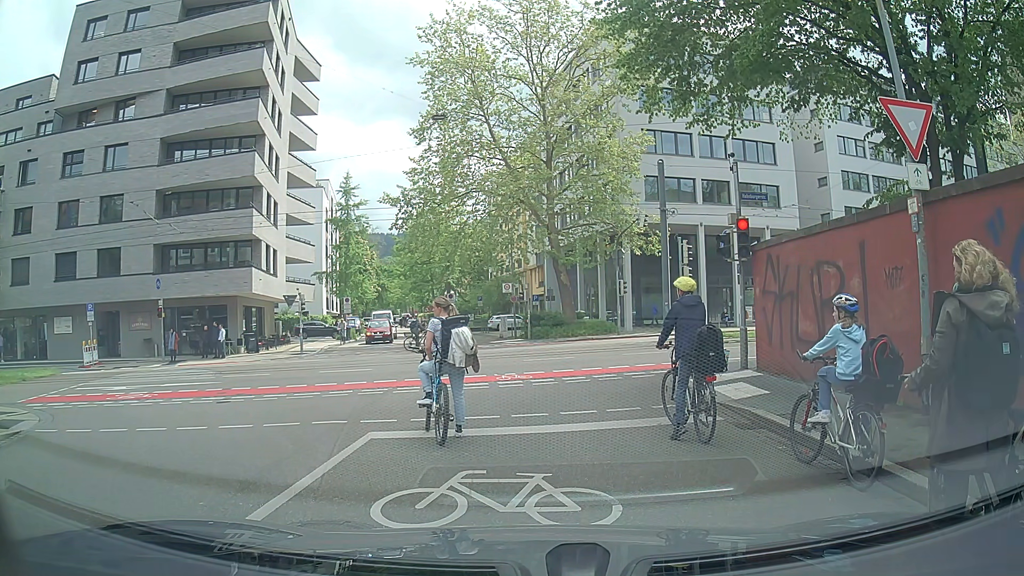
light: Day
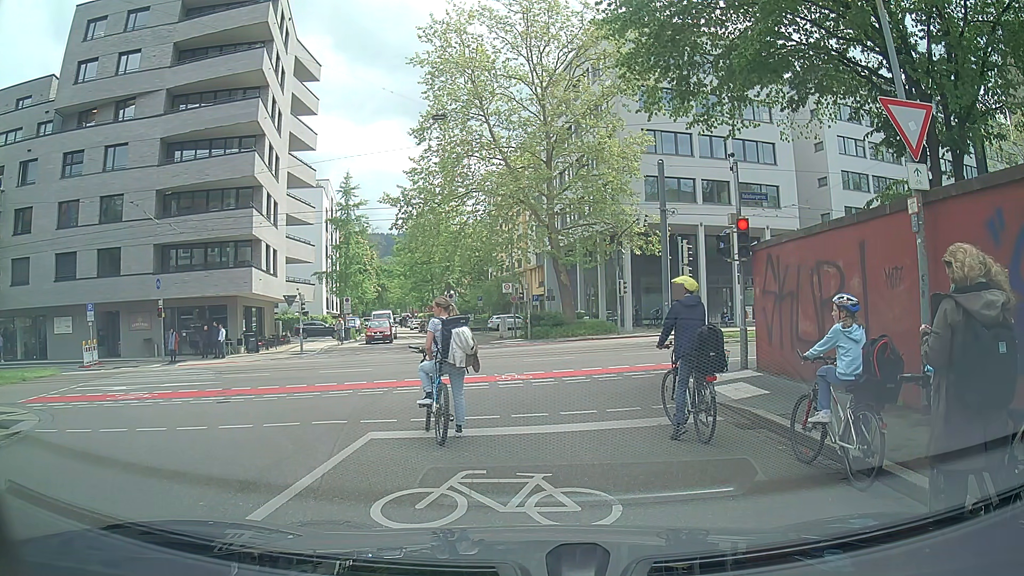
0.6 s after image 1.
(0.0, 0.0) m; 0°
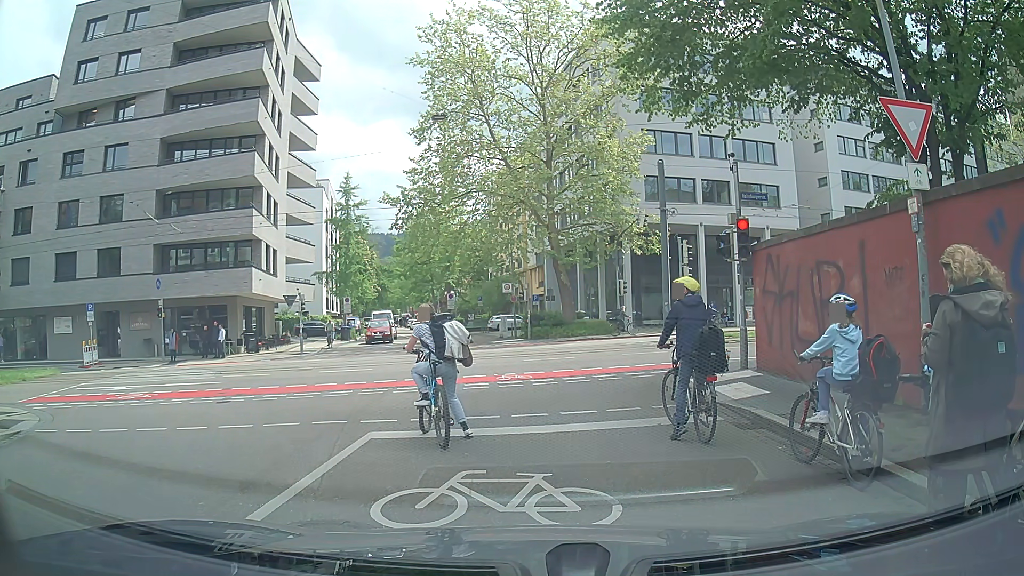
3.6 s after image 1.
(0.0, 0.0) m; 0°
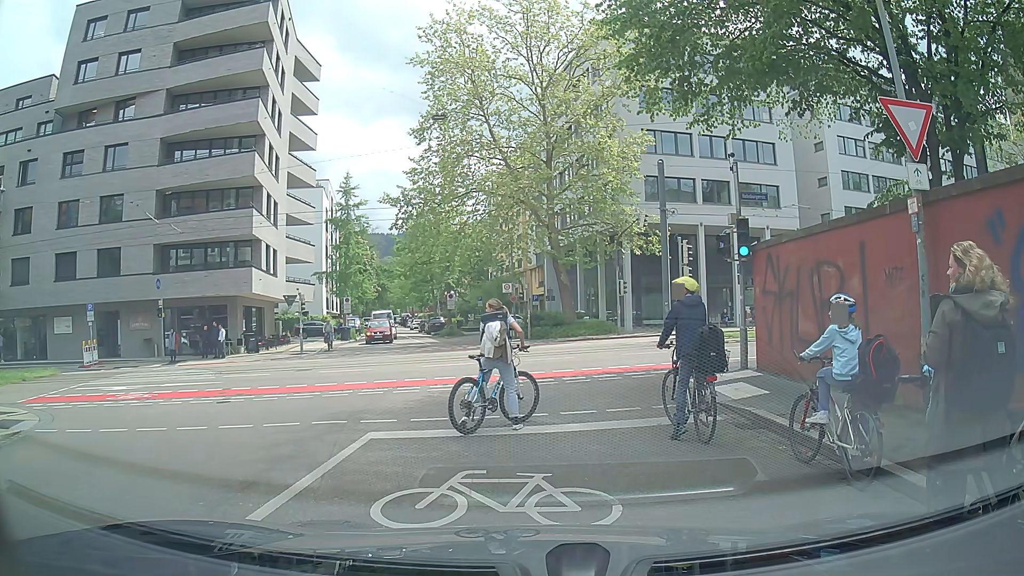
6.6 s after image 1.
(0.0, 0.0) m; 0°
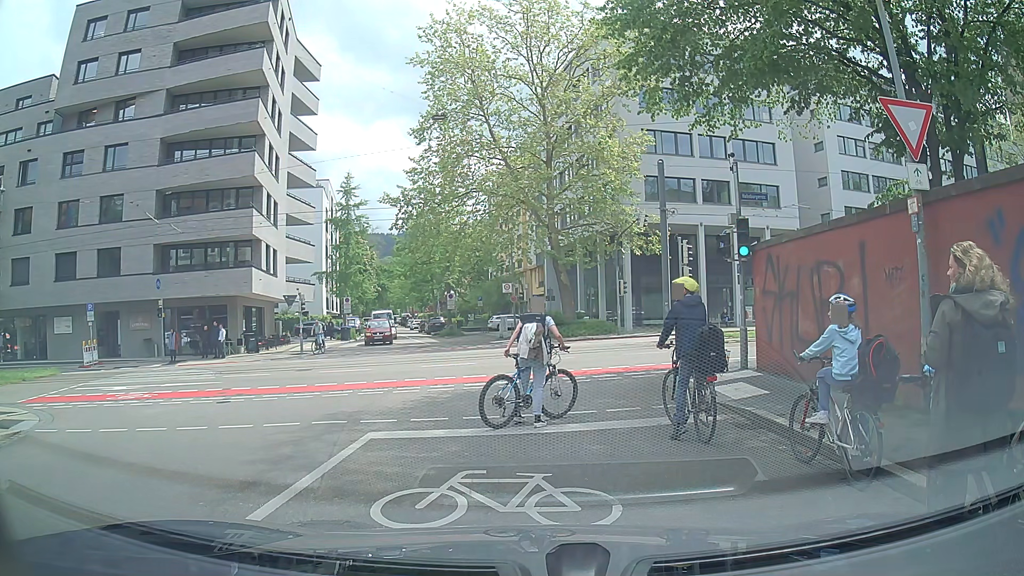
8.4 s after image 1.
(0.0, 0.0) m; 0°
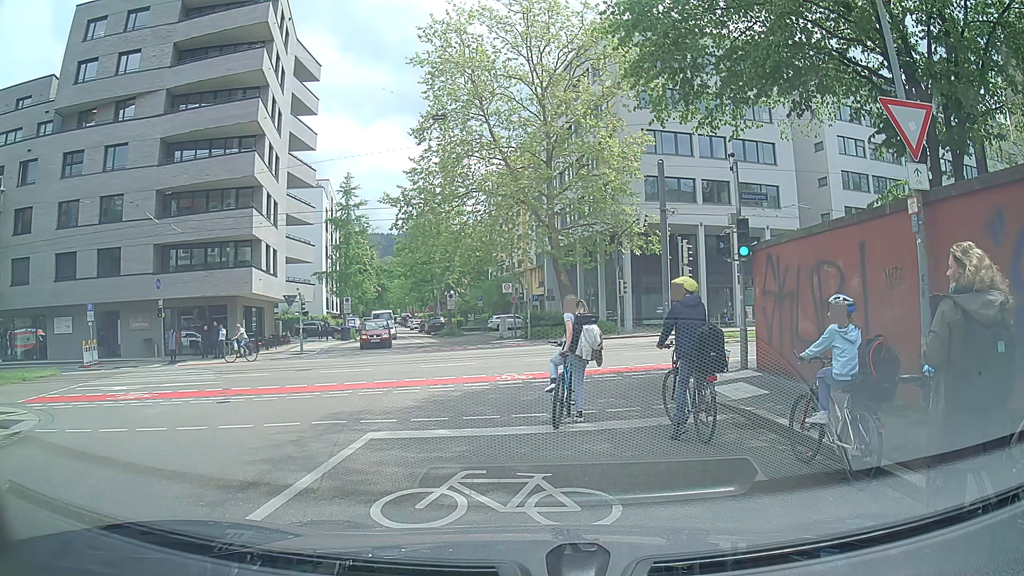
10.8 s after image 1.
(0.0, 0.0) m; 0°
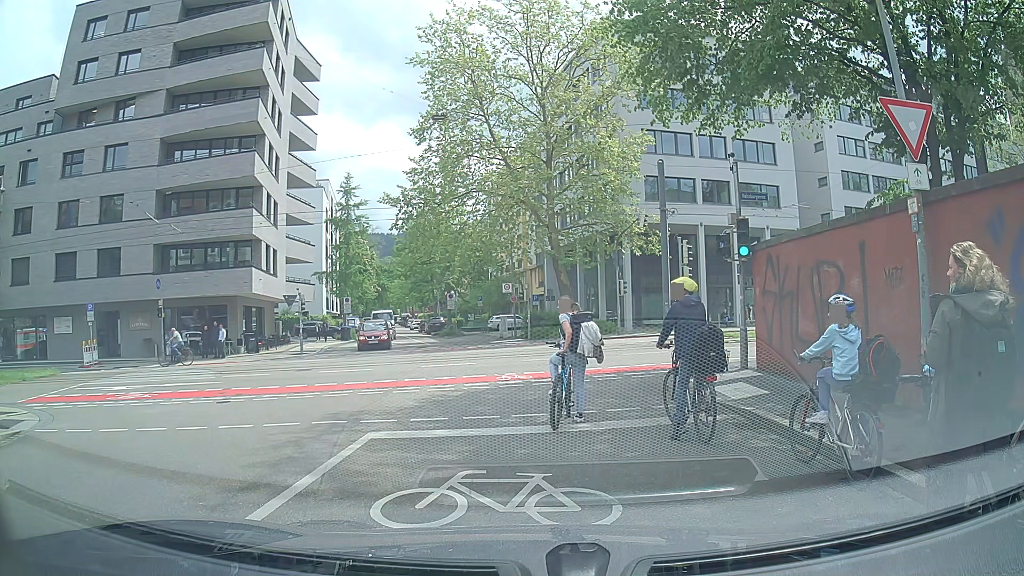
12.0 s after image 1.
(0.0, 0.0) m; 0°
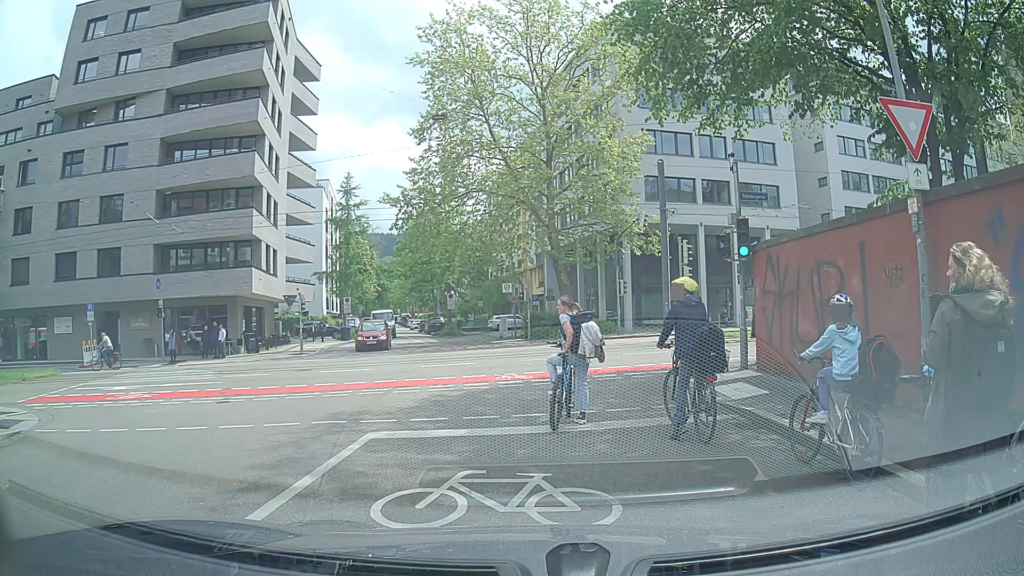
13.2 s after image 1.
(0.0, 0.0) m; 0°
